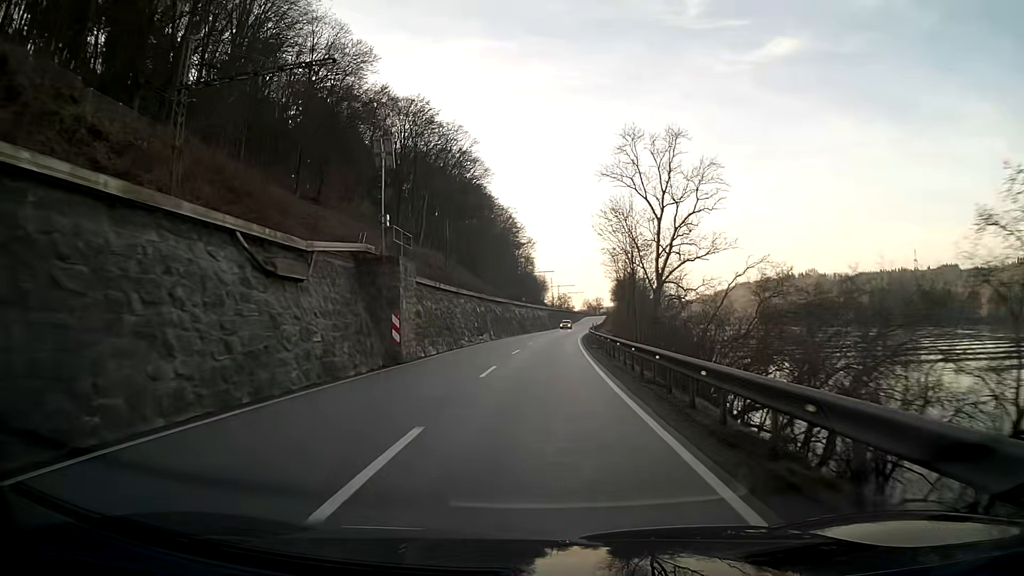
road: primary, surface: asphalt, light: Day
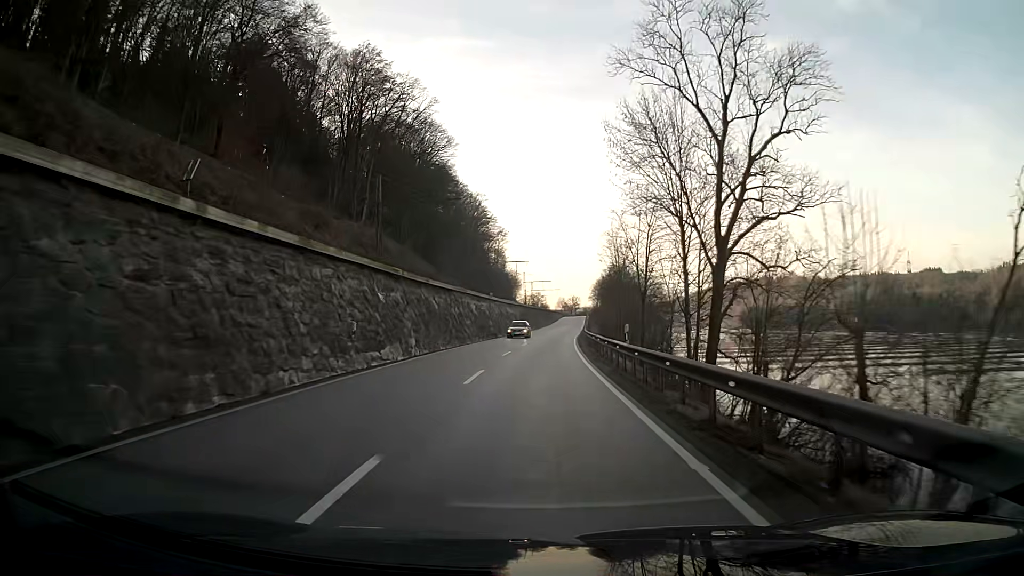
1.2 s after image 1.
(+0.5, +25.8) m; +2°
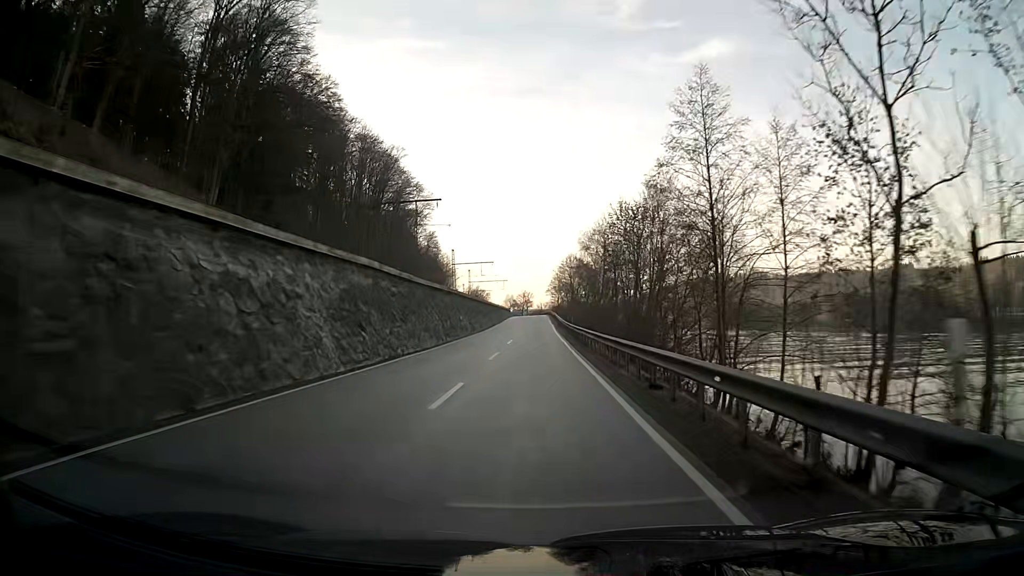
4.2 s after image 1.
(+2.7, +64.4) m; +4°
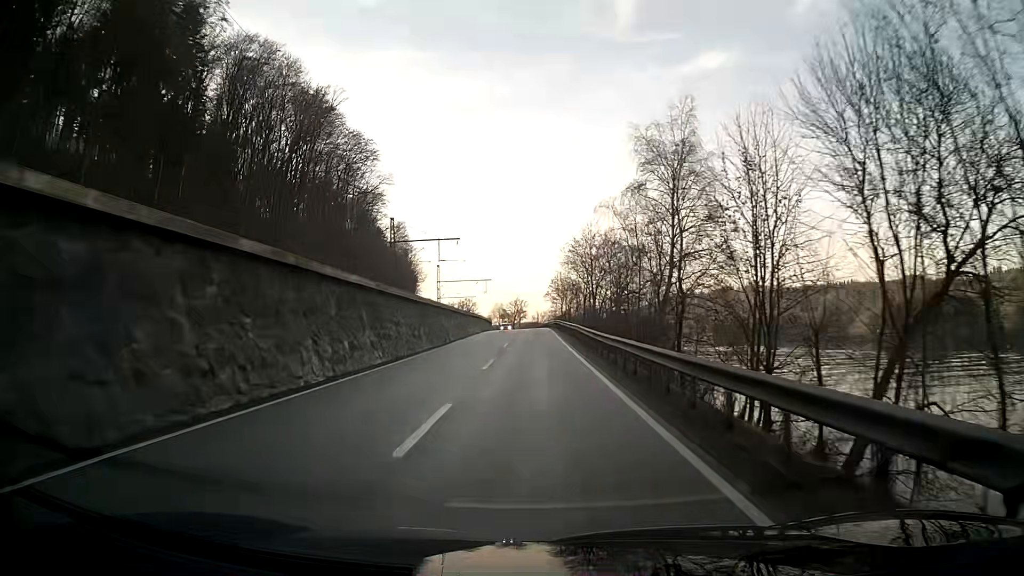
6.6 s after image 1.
(+0.2, +51.4) m; +1°
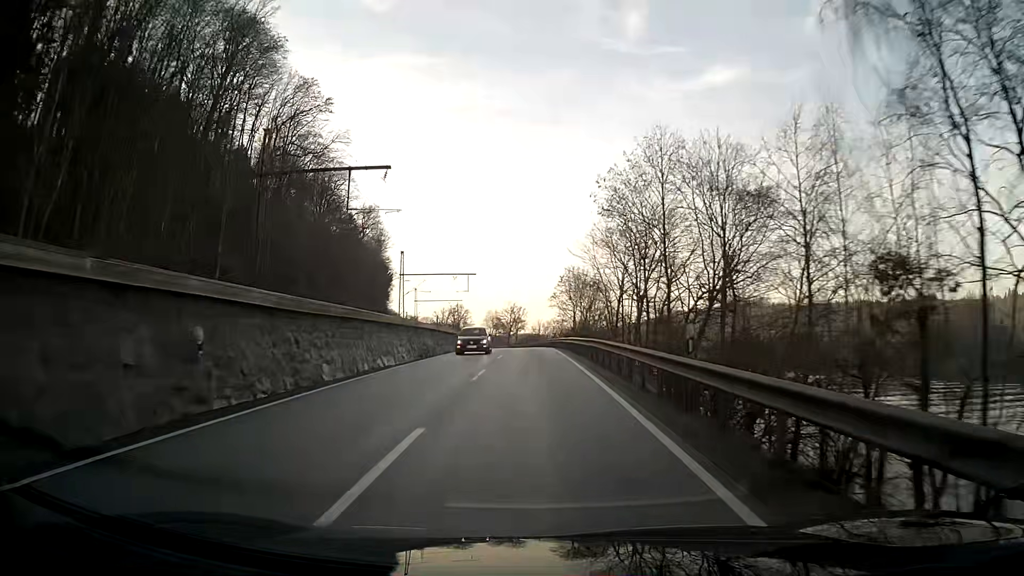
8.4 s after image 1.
(0.0, +38.2) m; 0°
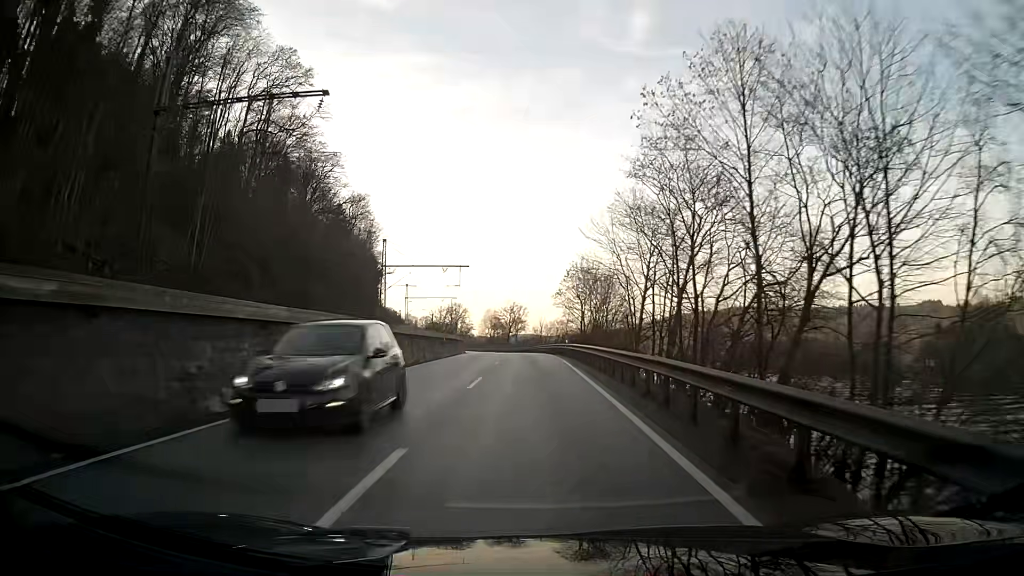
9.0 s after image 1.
(0.0, +12.7) m; 0°
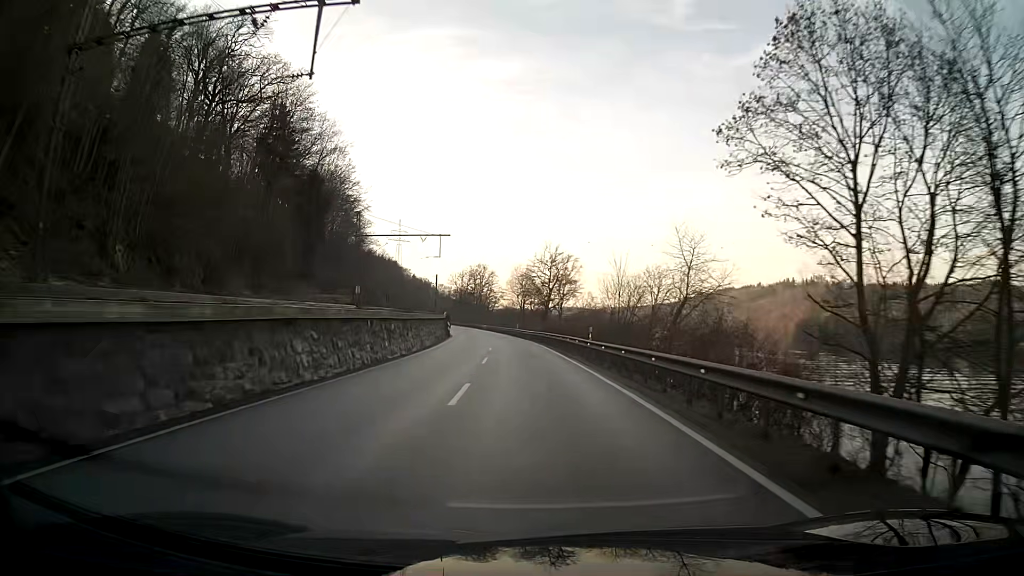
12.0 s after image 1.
(-1.8, +64.1) m; -4°
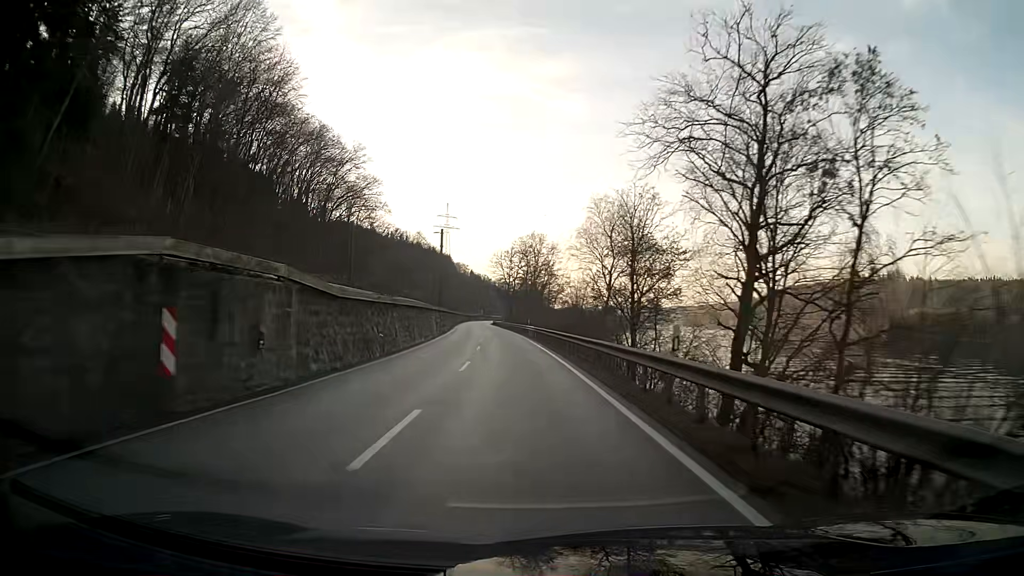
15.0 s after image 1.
(-3.0, +64.9) m; -6°
